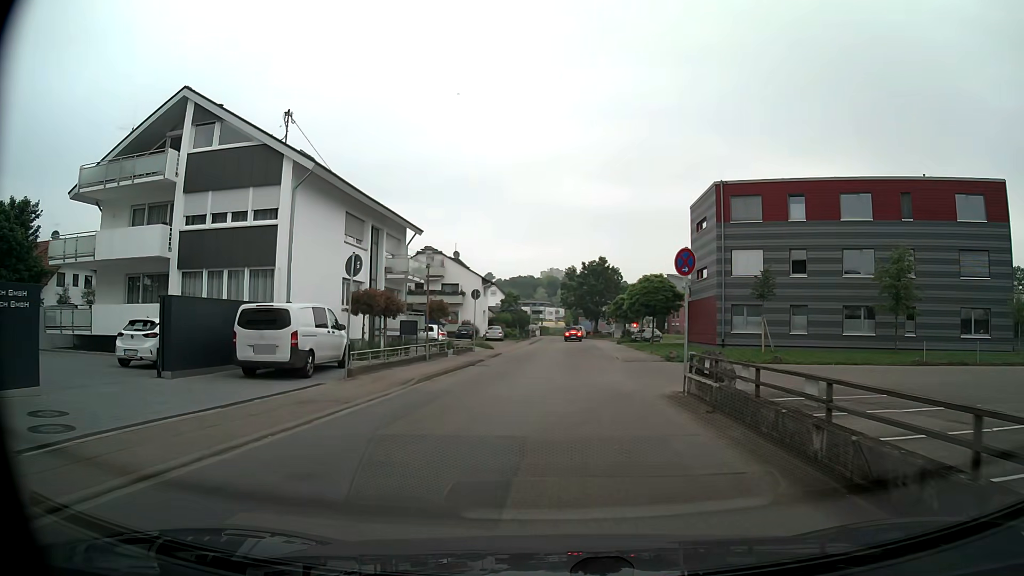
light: Day
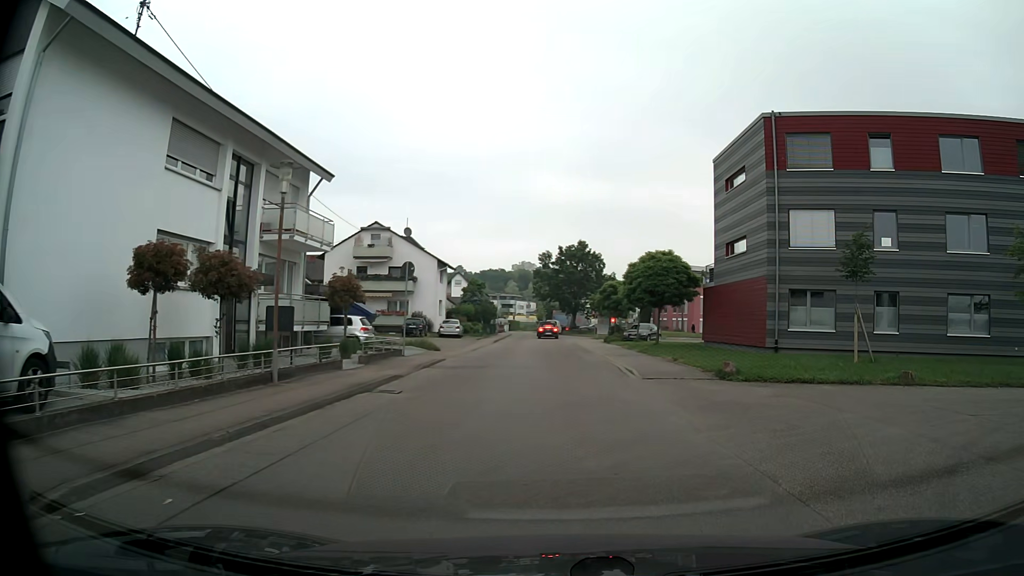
(0.0, +12.6) m; +4°
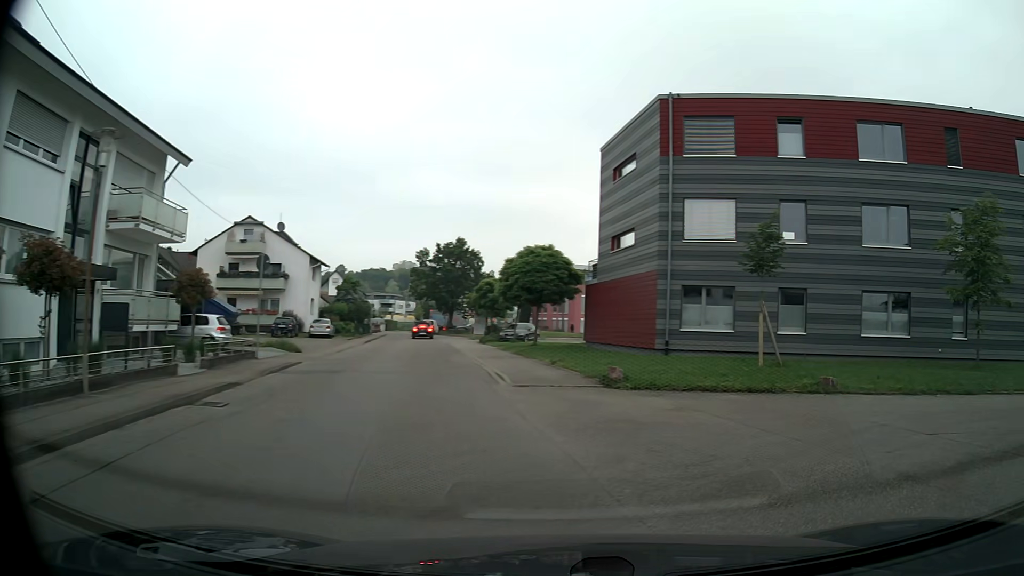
(+0.2, +2.4) m; +12°
